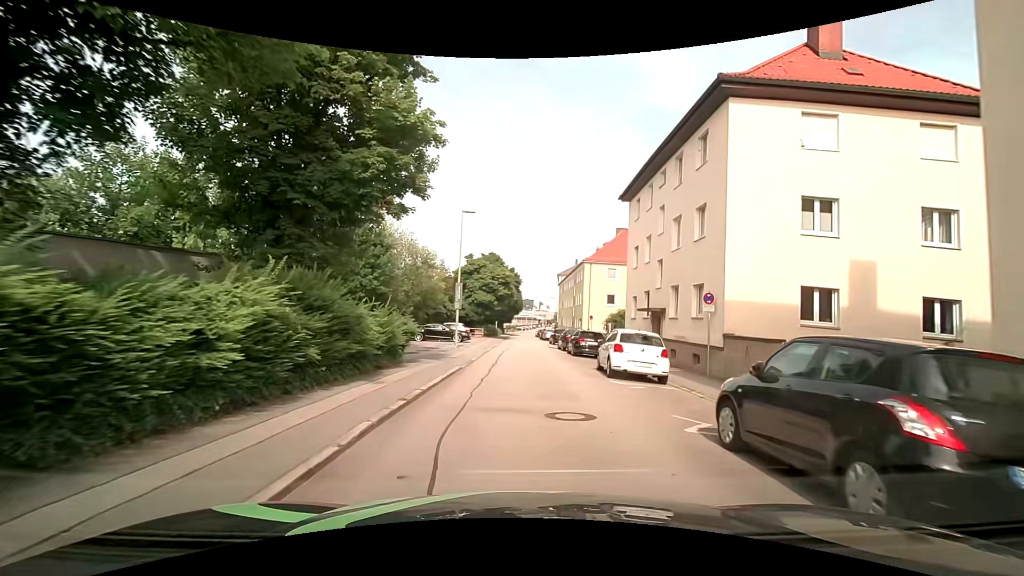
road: residential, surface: asphalt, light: Day
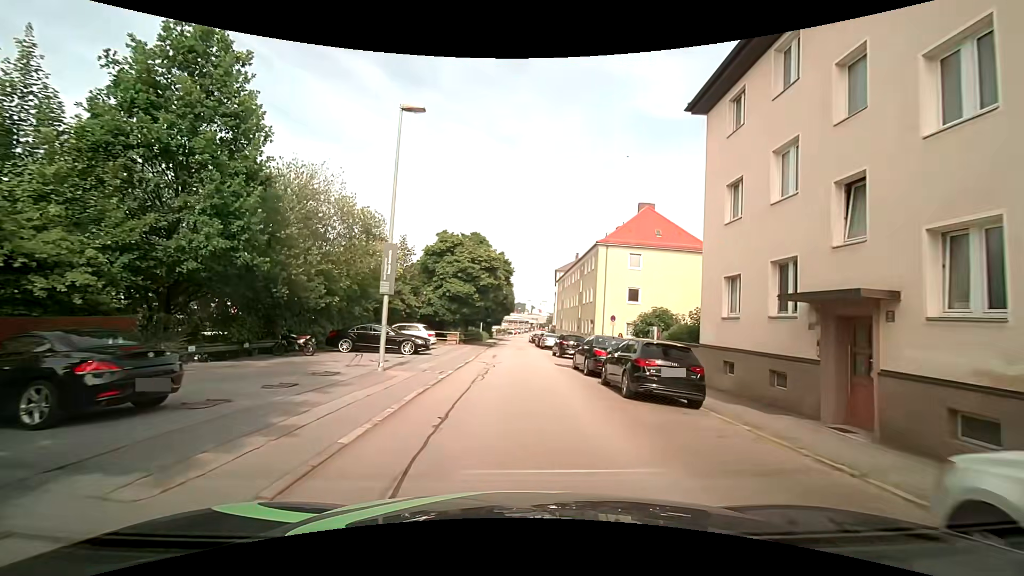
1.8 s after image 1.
(-0.2, +14.2) m; -1°
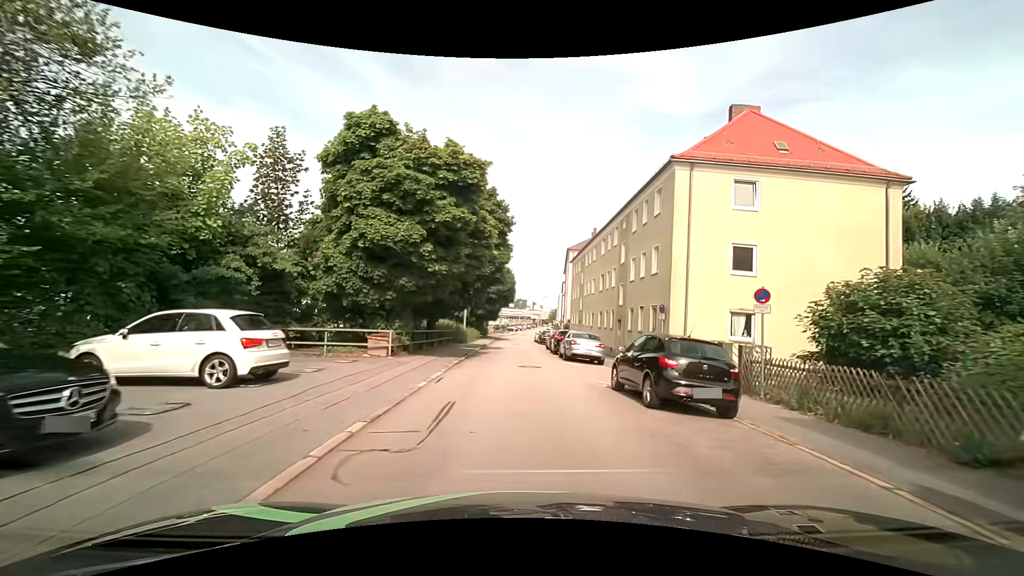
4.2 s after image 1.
(+0.2, +19.3) m; 0°
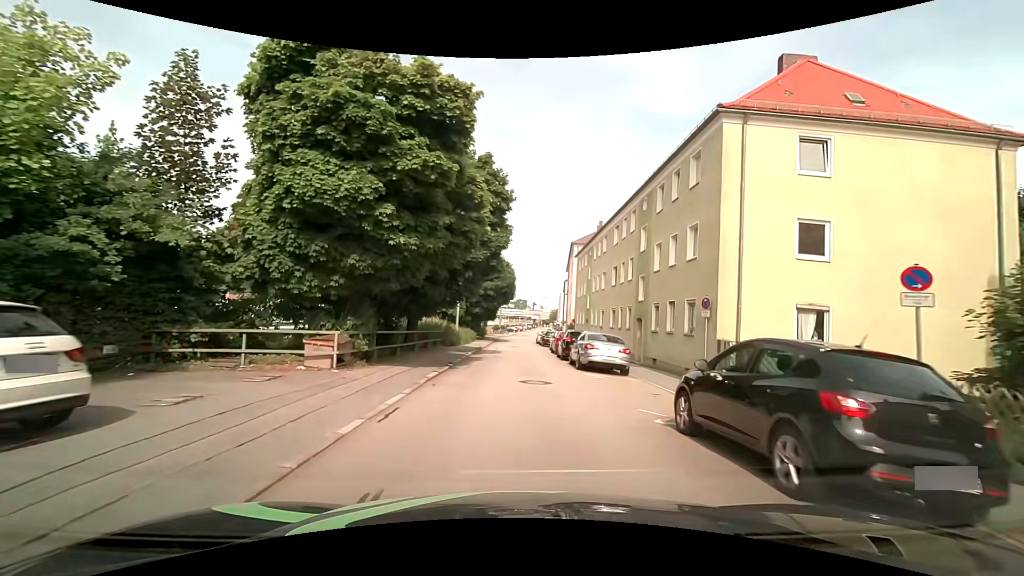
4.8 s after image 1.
(0.0, +4.9) m; 0°
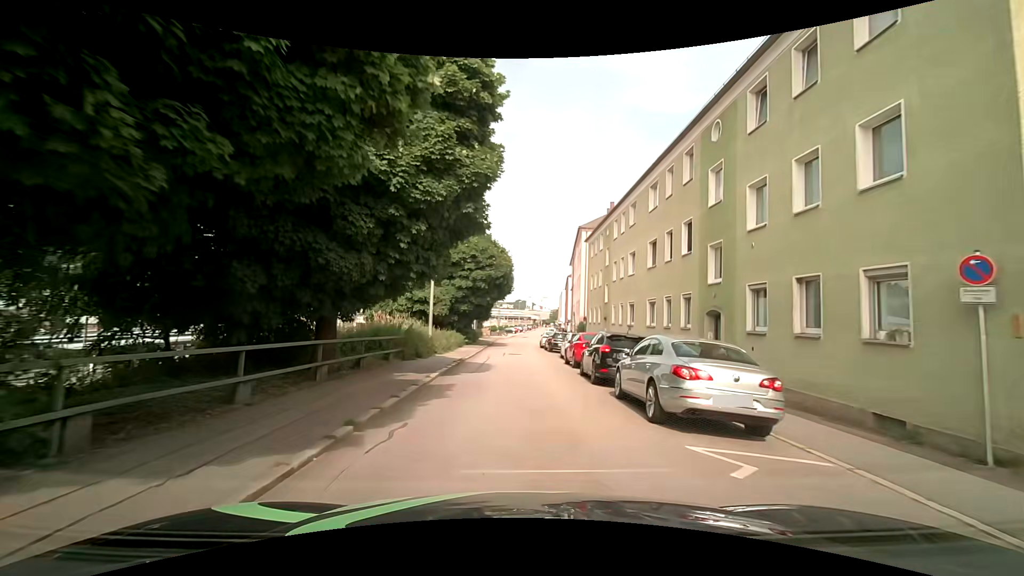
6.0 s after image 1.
(0.0, +9.7) m; -1°
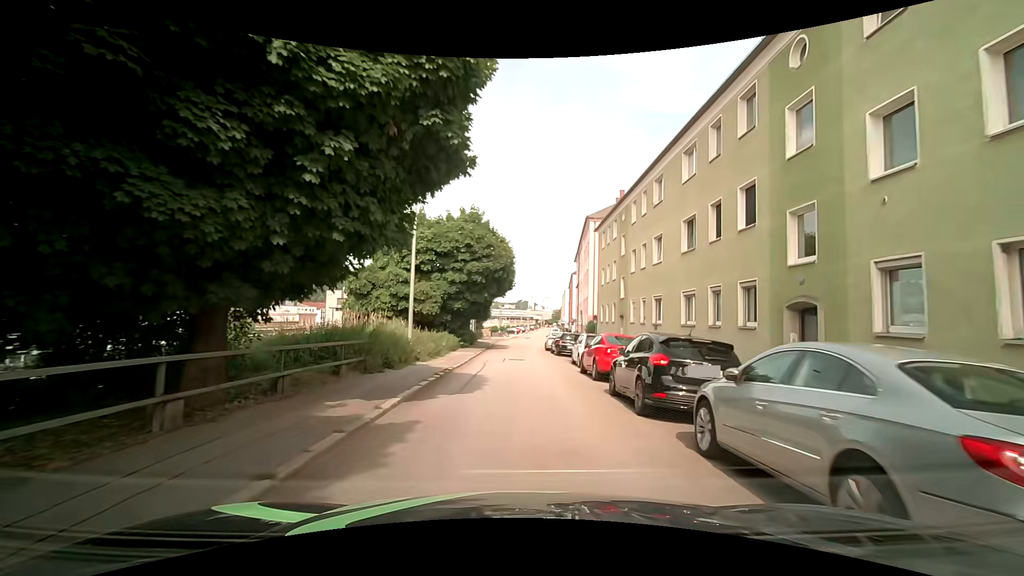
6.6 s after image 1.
(0.0, +4.7) m; +1°
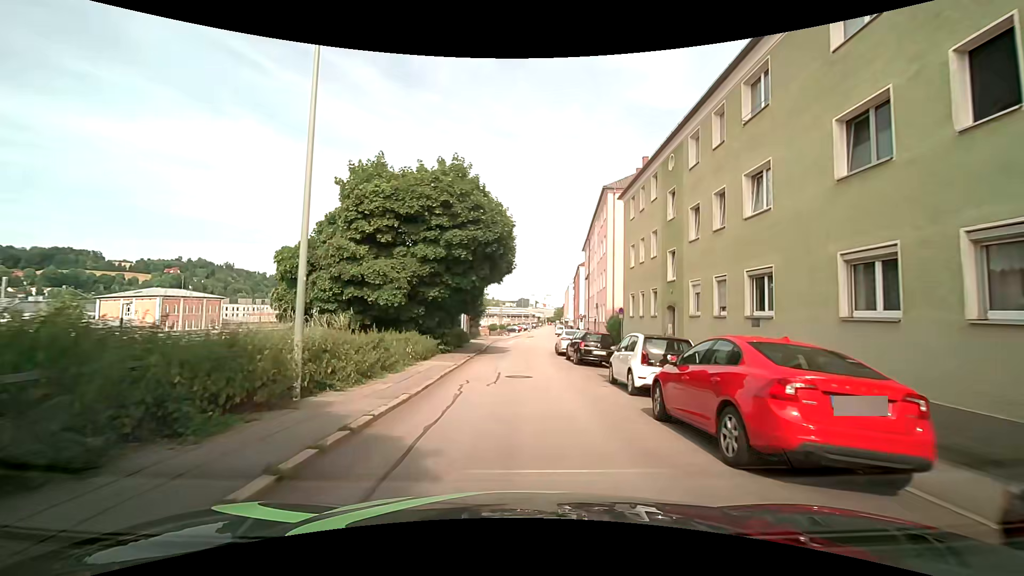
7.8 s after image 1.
(0.0, +9.4) m; -1°
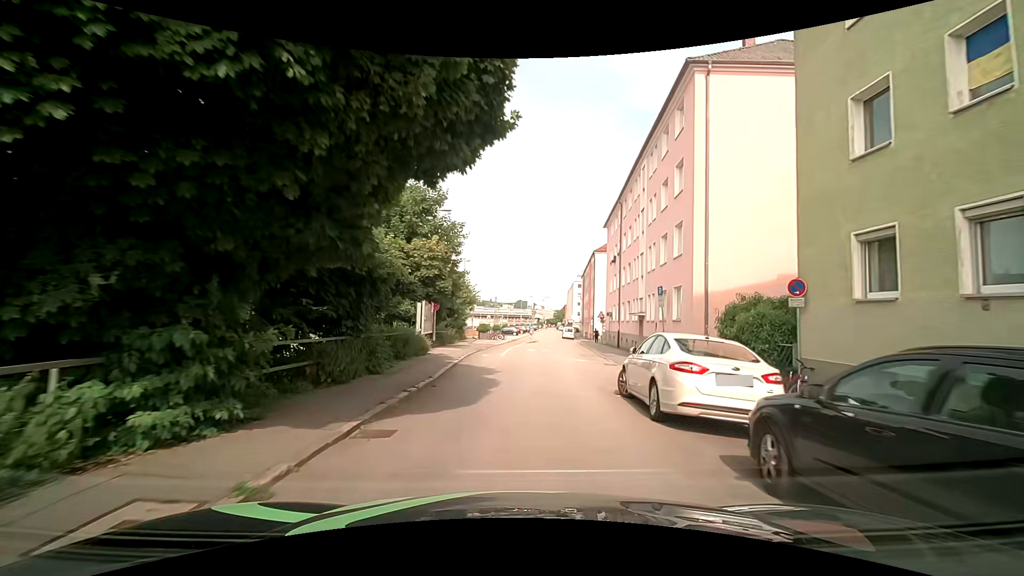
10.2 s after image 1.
(+0.1, +19.0) m; 0°
